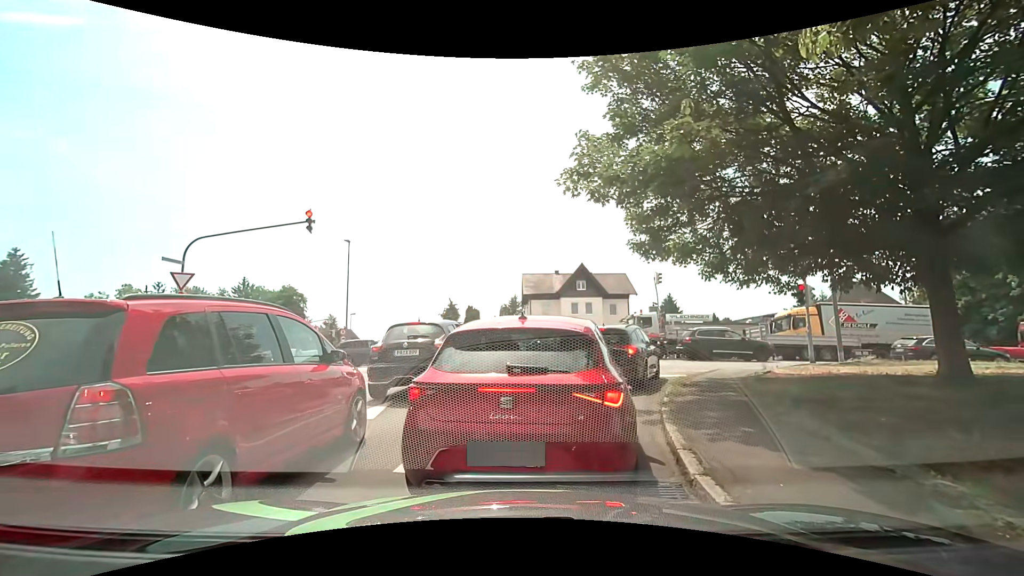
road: residential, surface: asphalt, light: Day
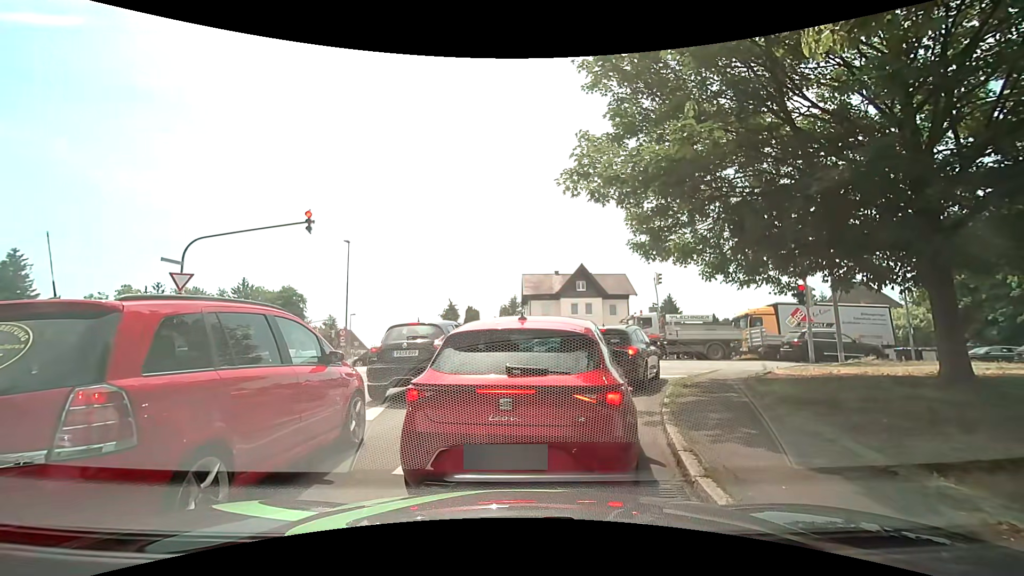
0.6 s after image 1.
(0.0, +0.1) m; 0°
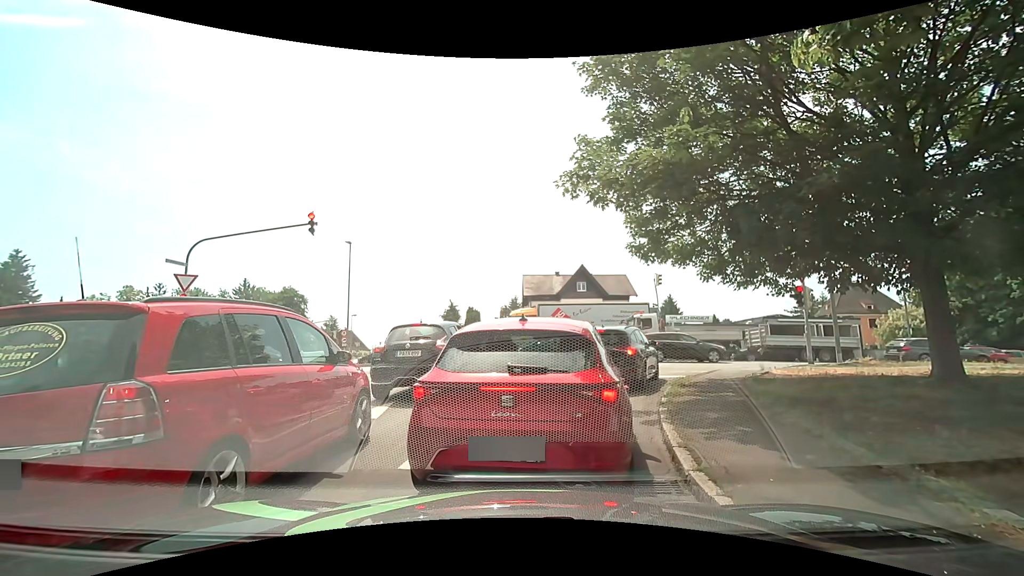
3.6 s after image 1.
(0.0, +0.2) m; 0°
